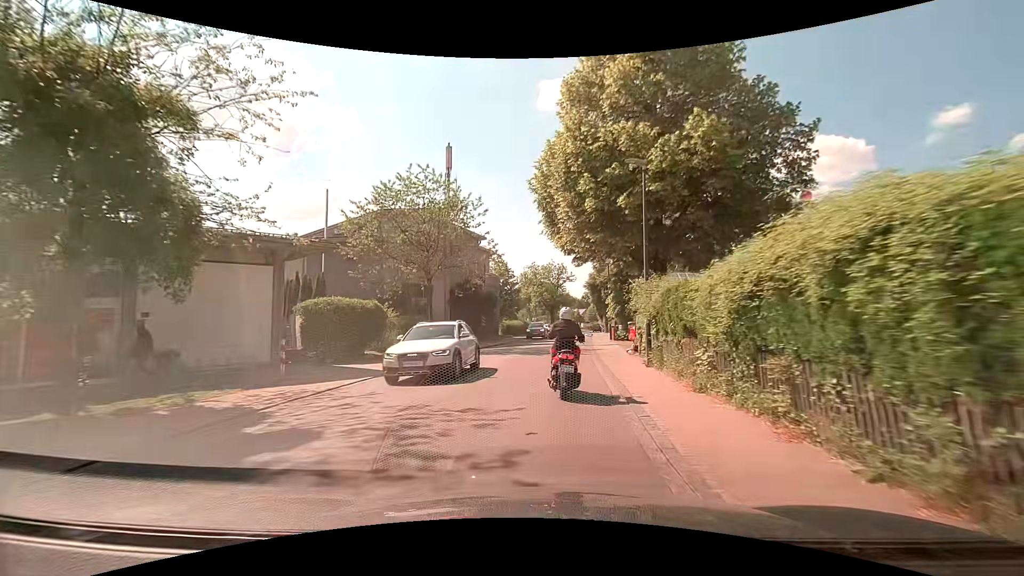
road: secondary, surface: asphalt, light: Day
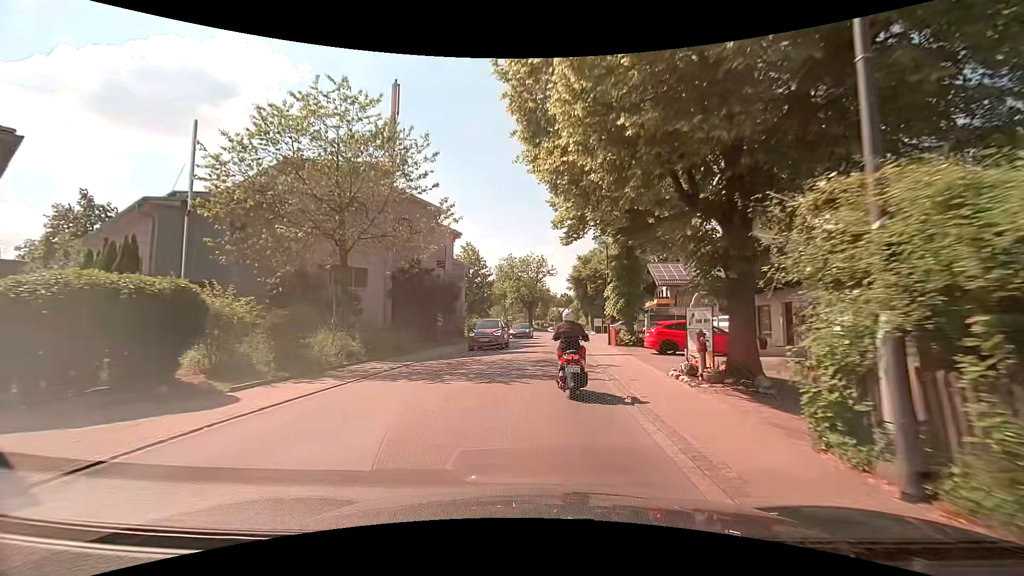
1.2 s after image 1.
(+0.3, +10.7) m; +3°
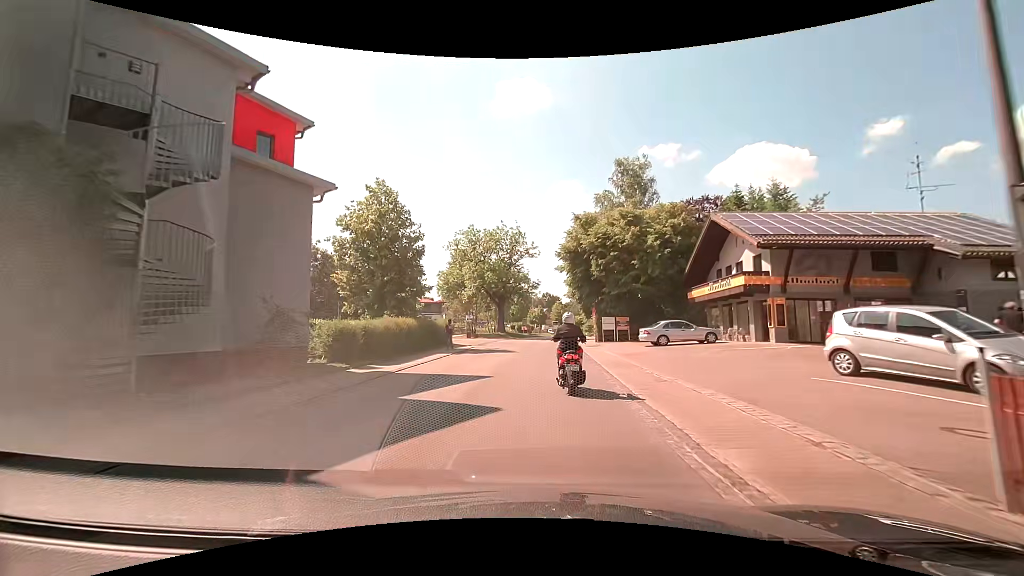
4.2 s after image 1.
(+1.0, +27.6) m; +2°
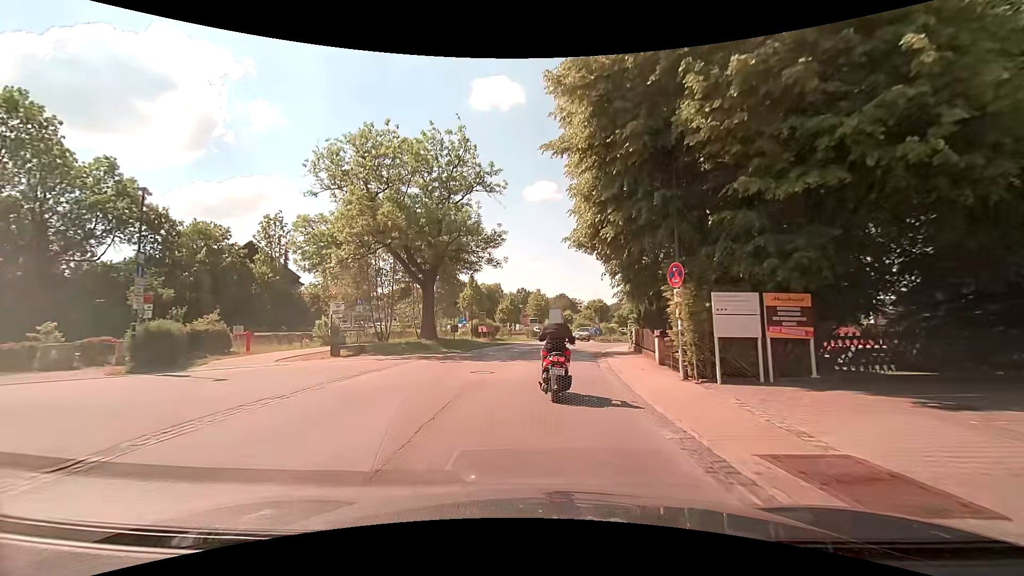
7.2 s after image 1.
(+1.1, +29.7) m; +3°
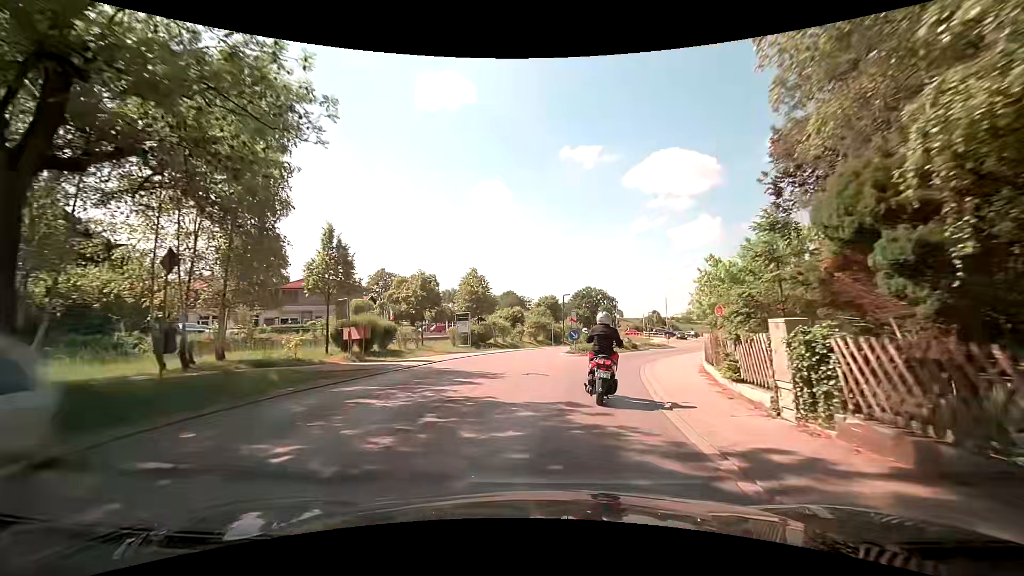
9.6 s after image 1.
(+0.9, +22.0) m; +6°
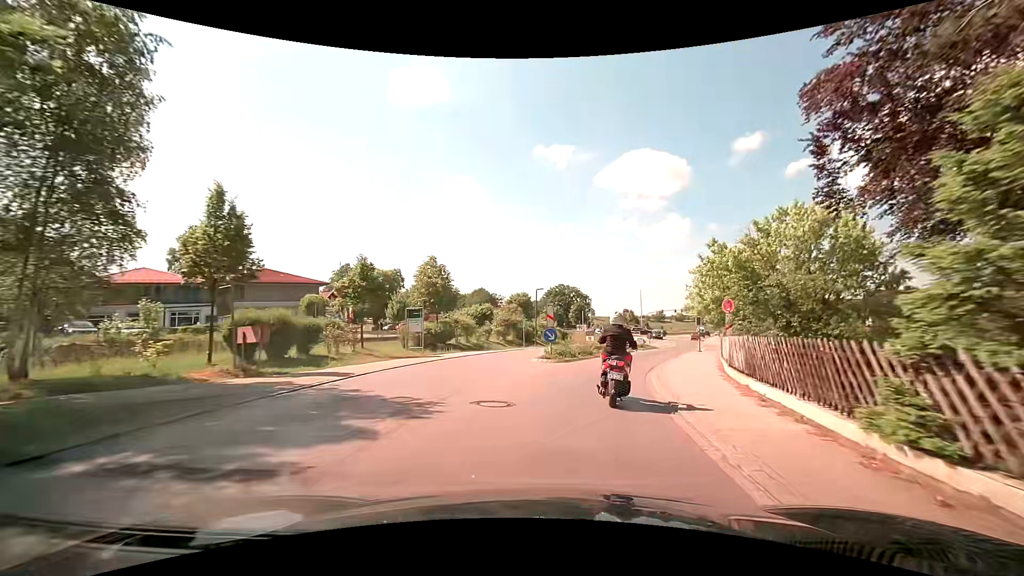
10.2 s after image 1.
(+0.1, +5.7) m; +3°
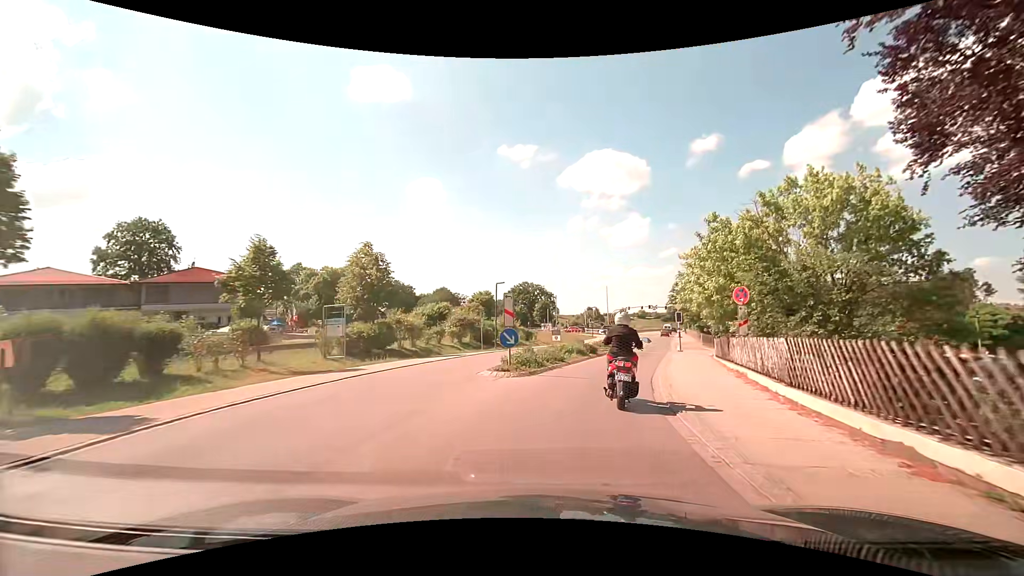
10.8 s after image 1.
(+0.1, +5.8) m; +2°
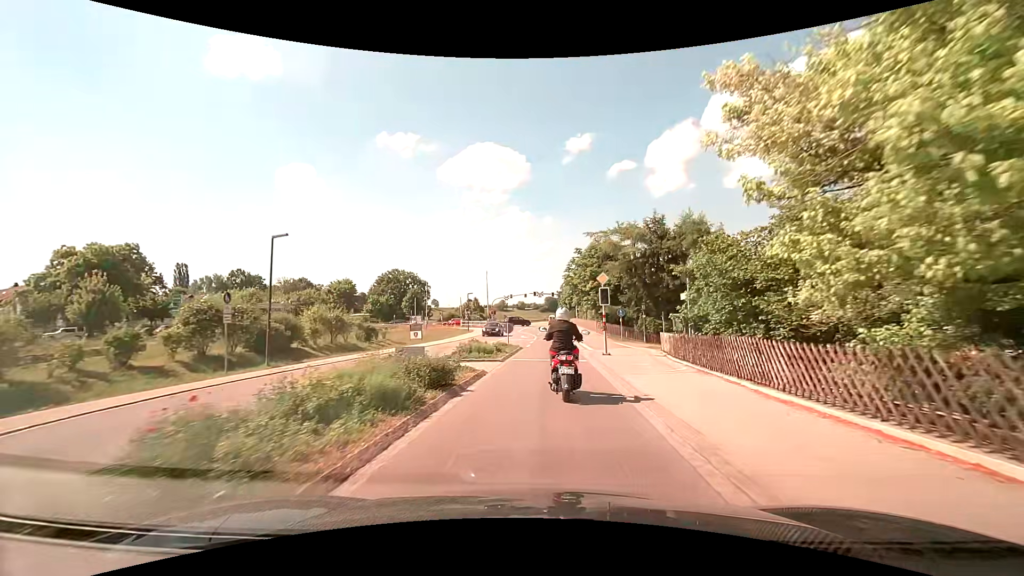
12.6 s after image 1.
(+2.4, +17.0) m; +15°
(0, +10) (+1, +20) (+1, +30) (+1, +40) (+1, +50) (+1, +60) (+2, +70) (+2, +80) (+2, +90) (+3, +100) m
